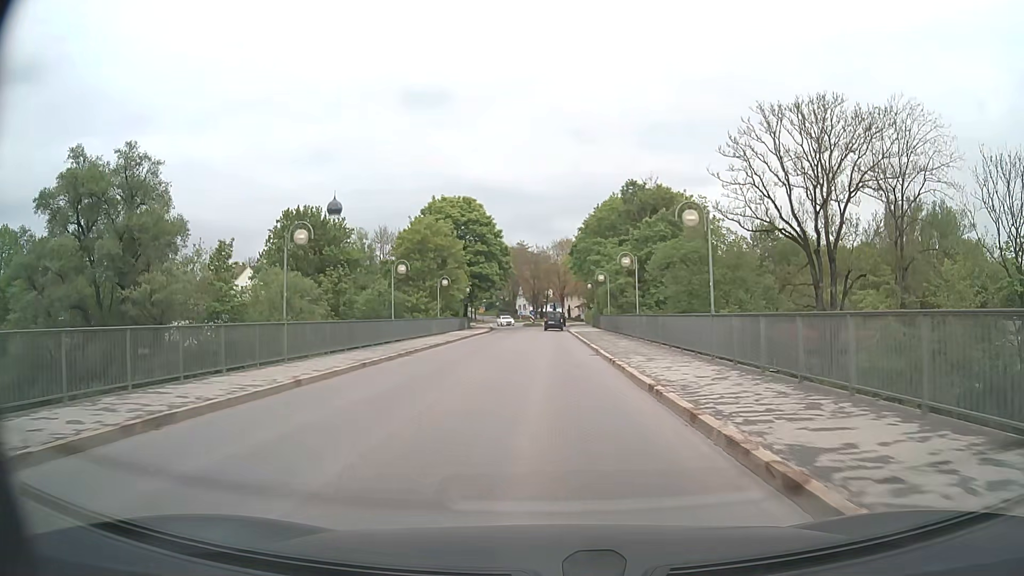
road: tertiary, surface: asphalt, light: Day
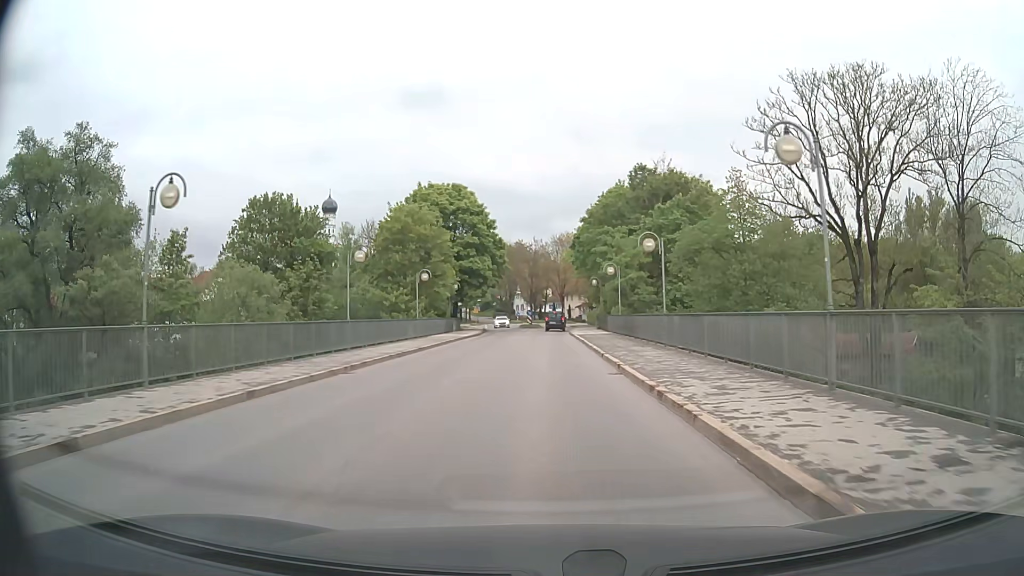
(0.0, +7.9) m; 0°
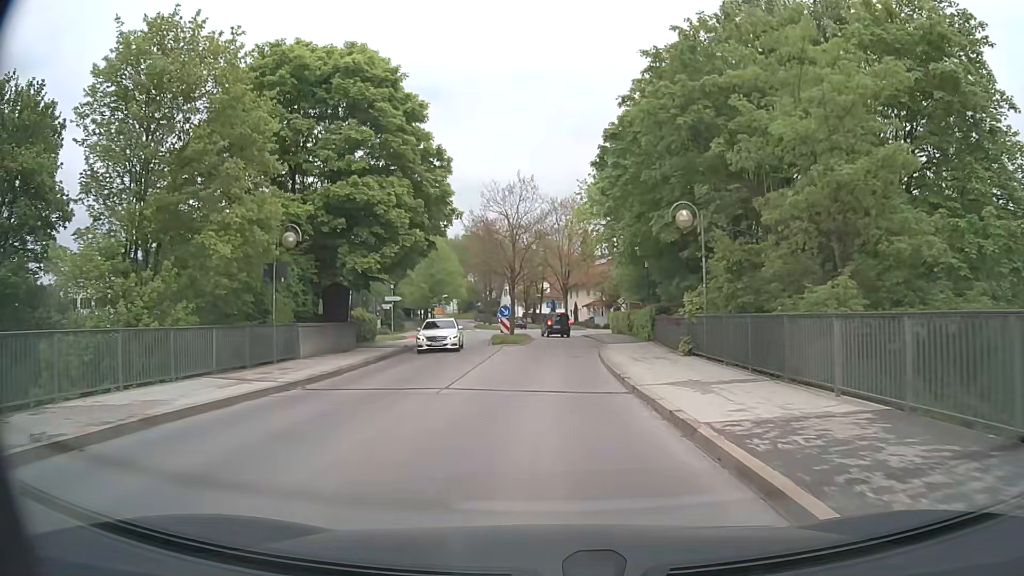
(0.0, +36.8) m; 0°
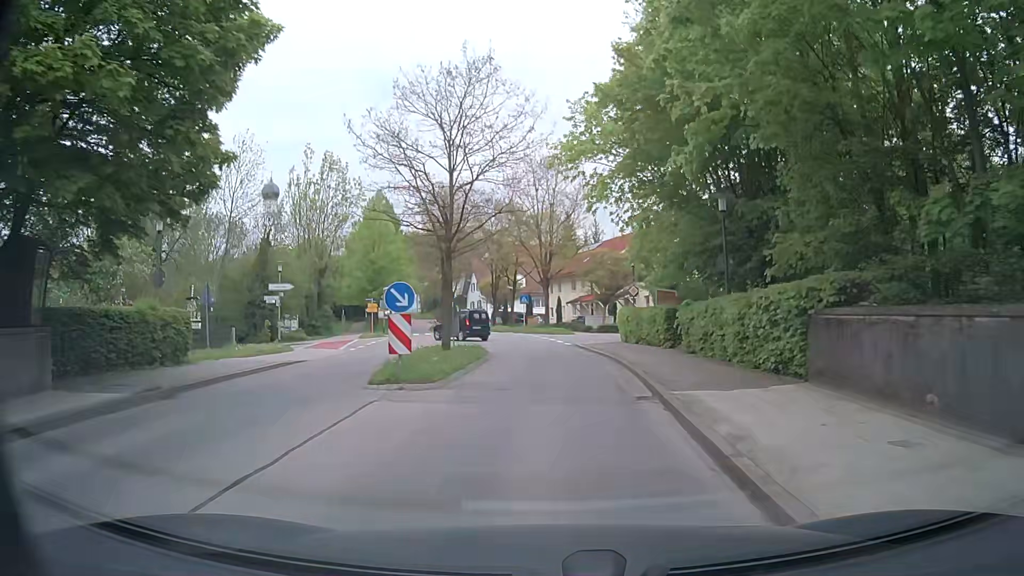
(+0.3, +20.5) m; +2°
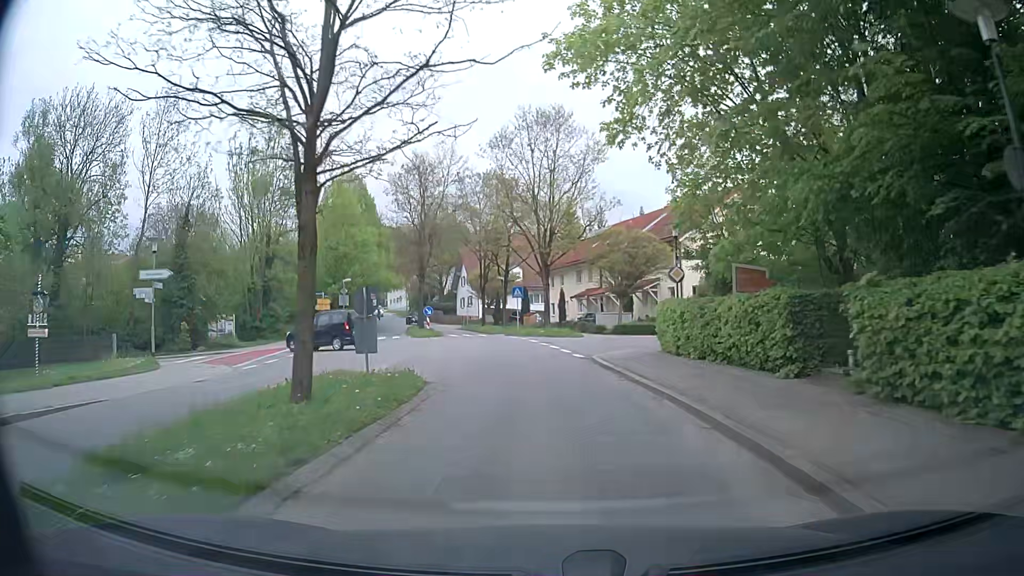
(+0.1, +12.4) m; +1°
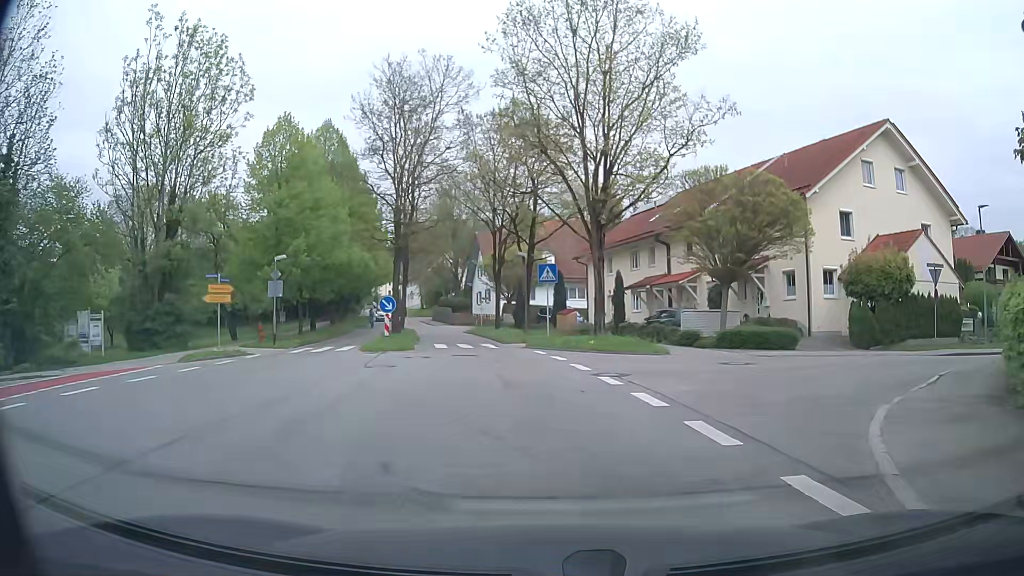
(-1.2, +18.5) m; -5°
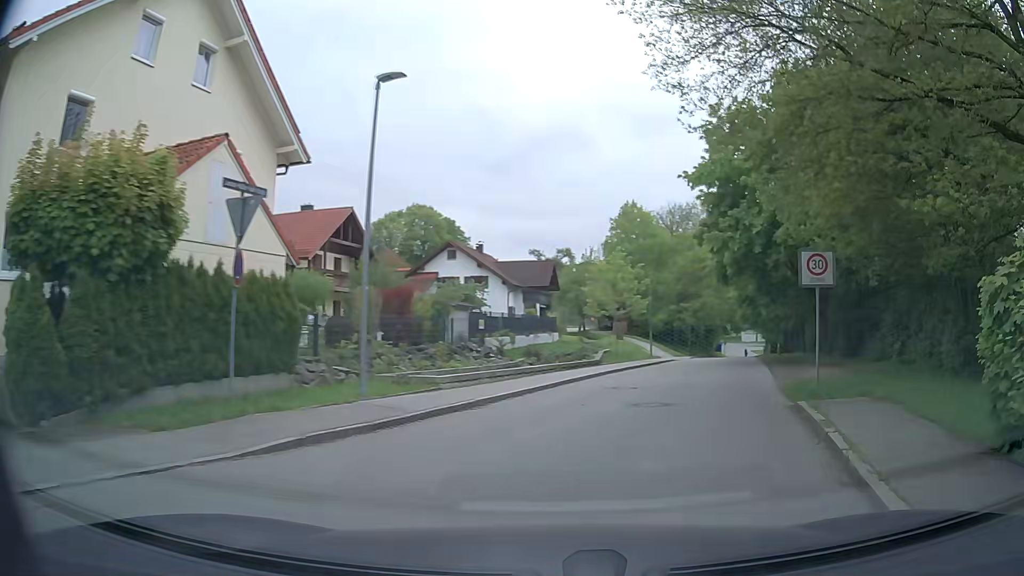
(+8.6, +16.0) m; +60°
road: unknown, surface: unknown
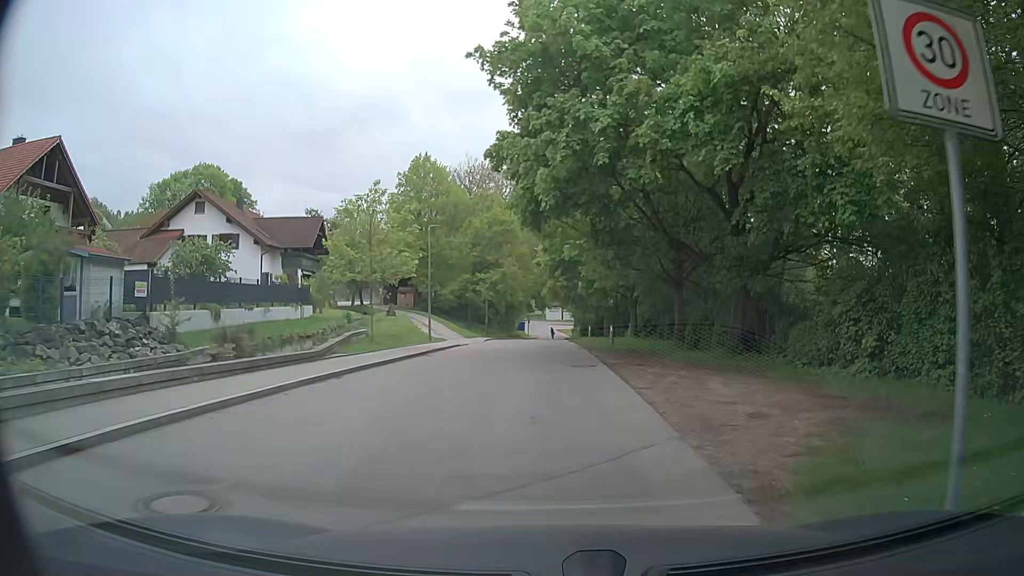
(+2.9, +12.8) m; +17°
